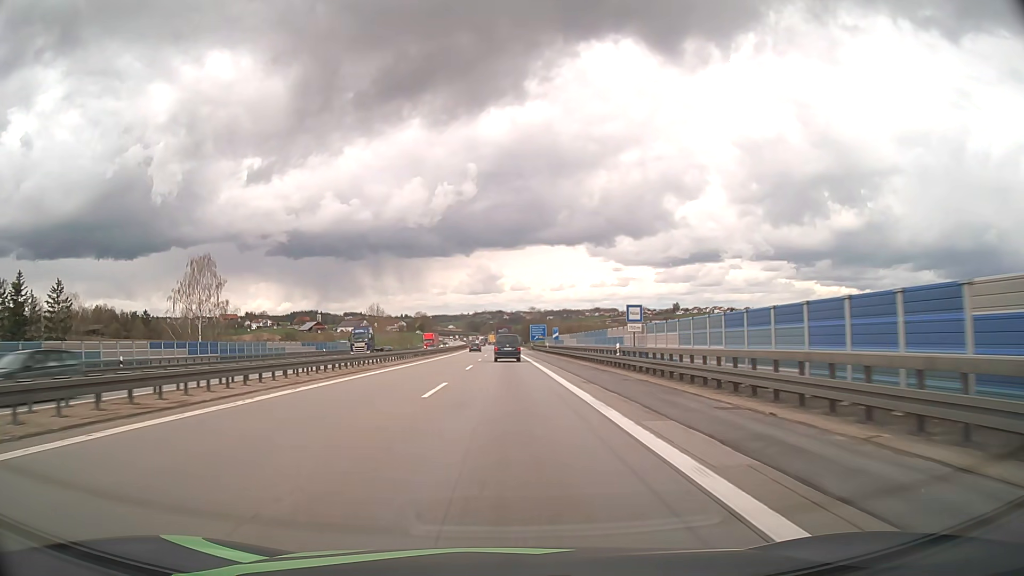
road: motorway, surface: asphalt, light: Day
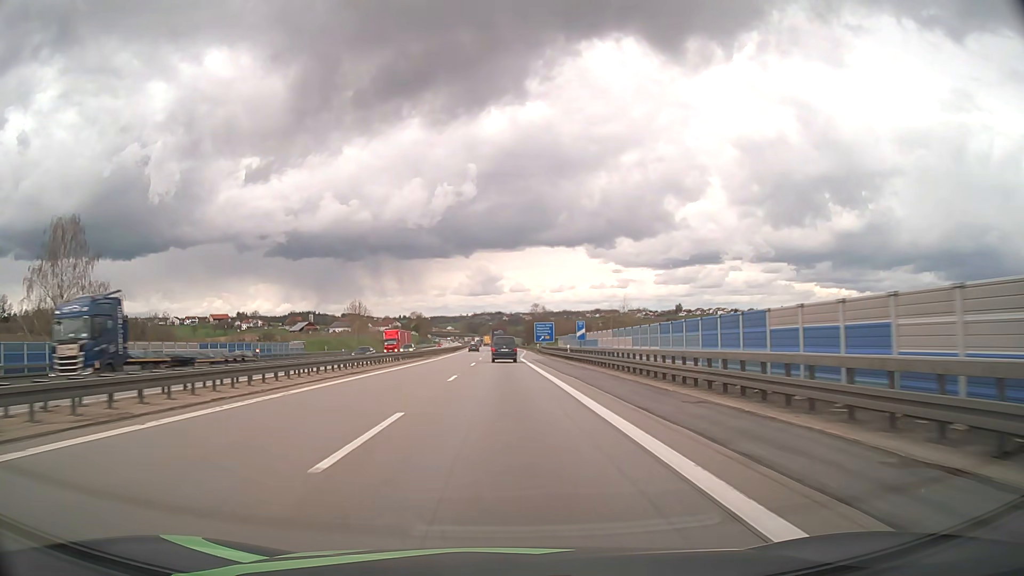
(0.0, +27.5) m; 0°
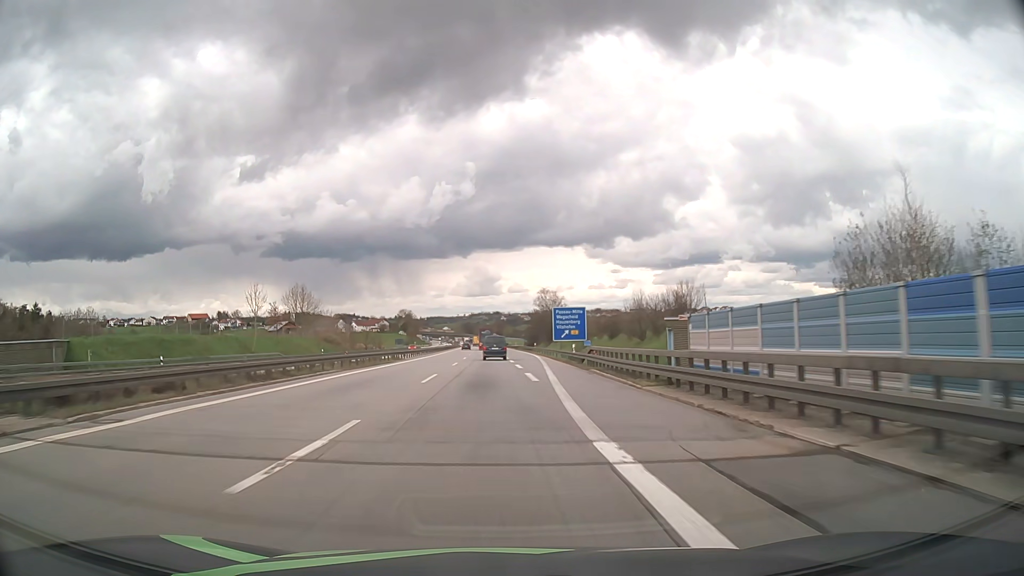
(+0.1, +55.6) m; 0°
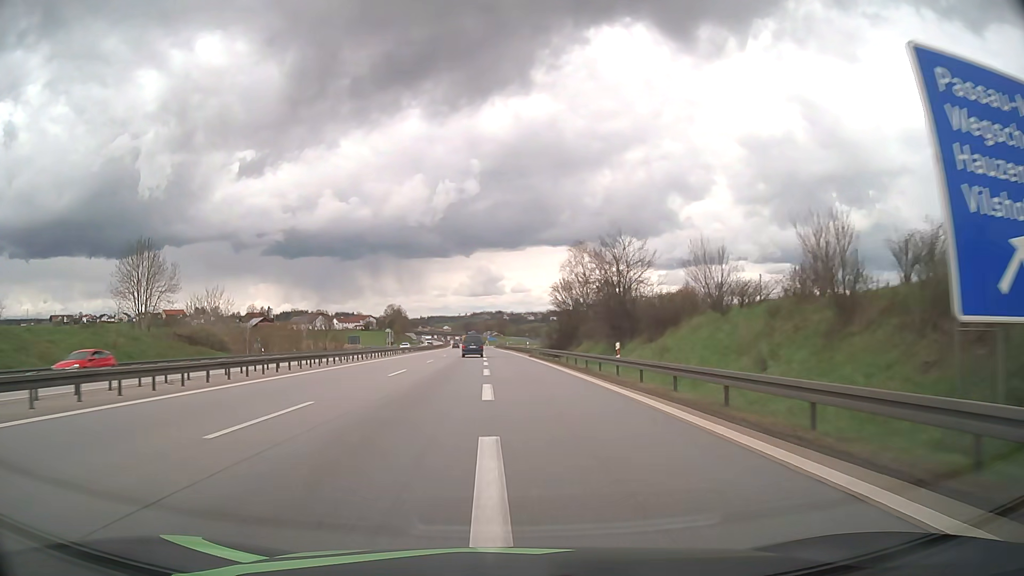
(+0.1, +68.6) m; 0°
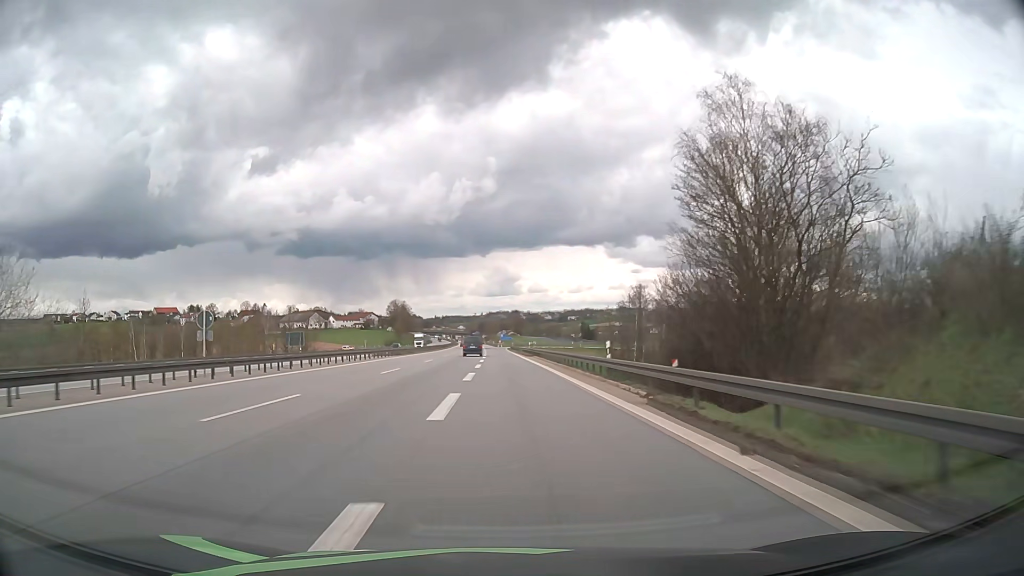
(-0.5, +52.2) m; -1°
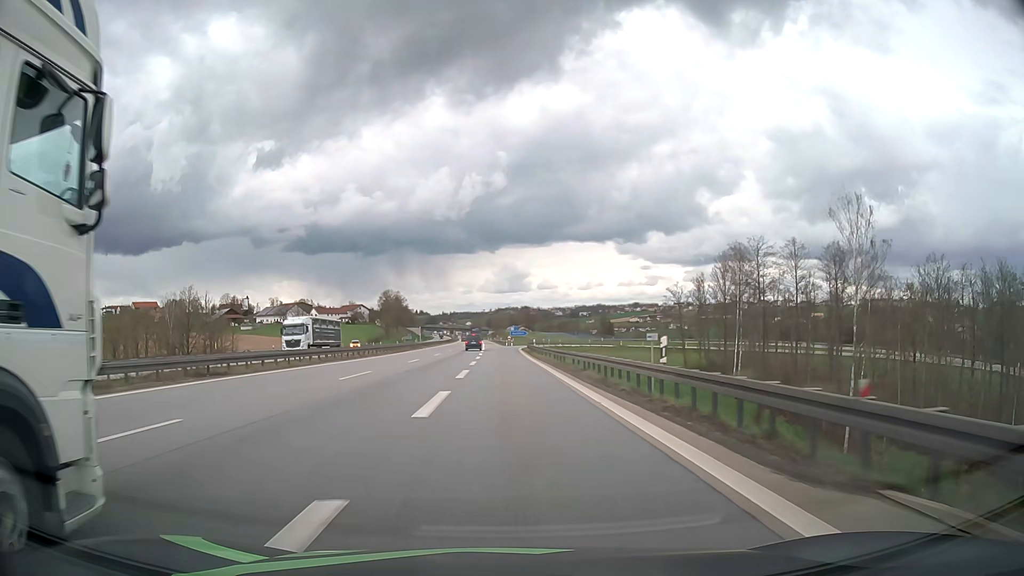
(-0.7, +59.9) m; -1°
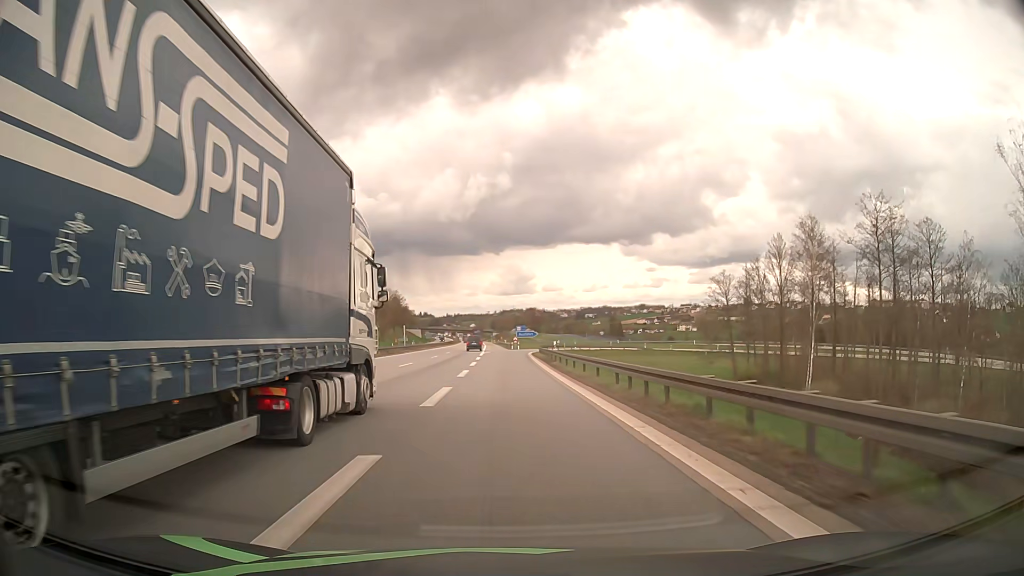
(-0.1, +21.7) m; 0°
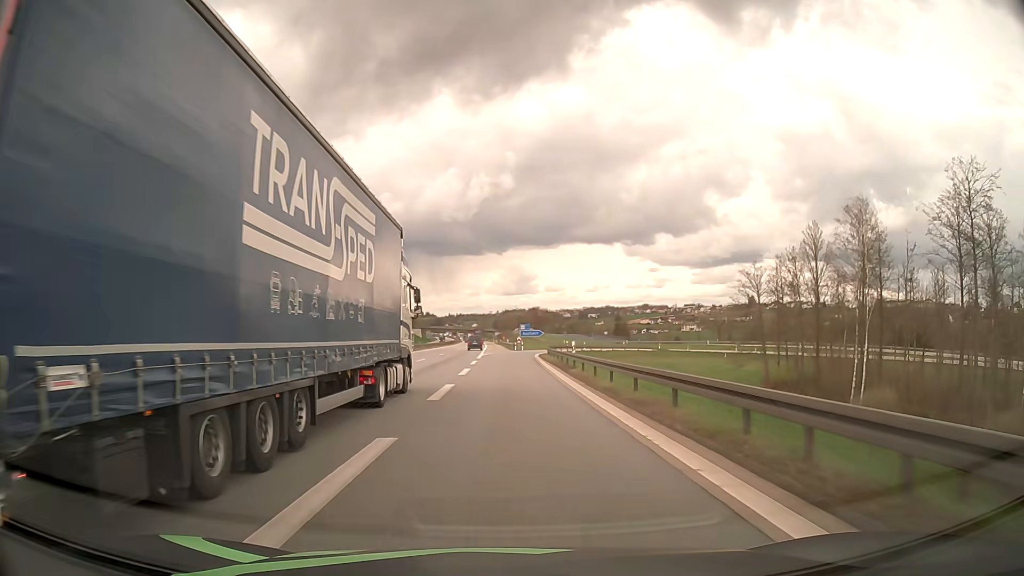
(0.0, +10.5) m; 0°
(0, +10) (0, +20) (0, +30) (0, +40) (0, +50) (0, +60) (+1, +70) (+3, +80) (+6, +89) (+11, +98) m
